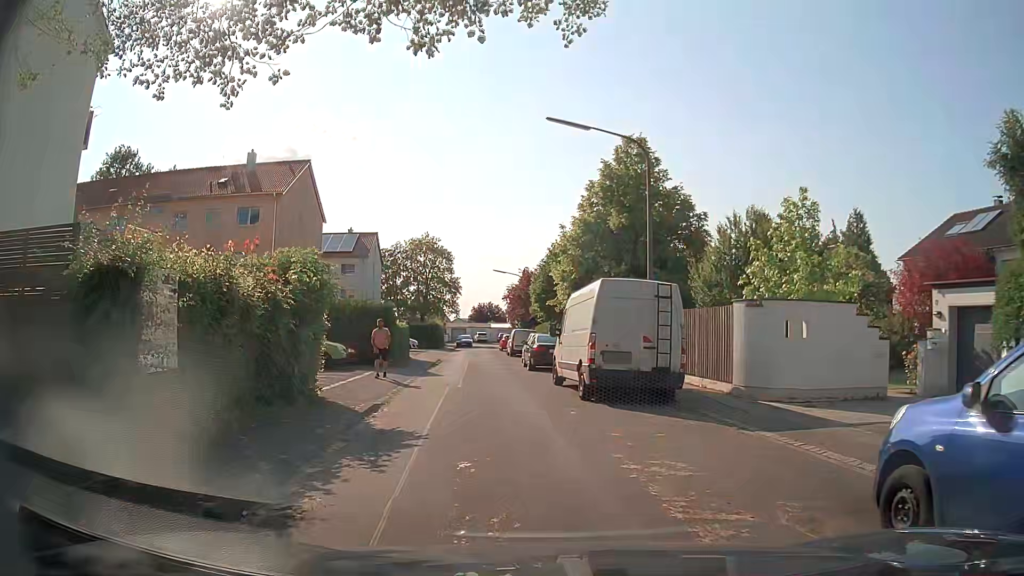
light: Day
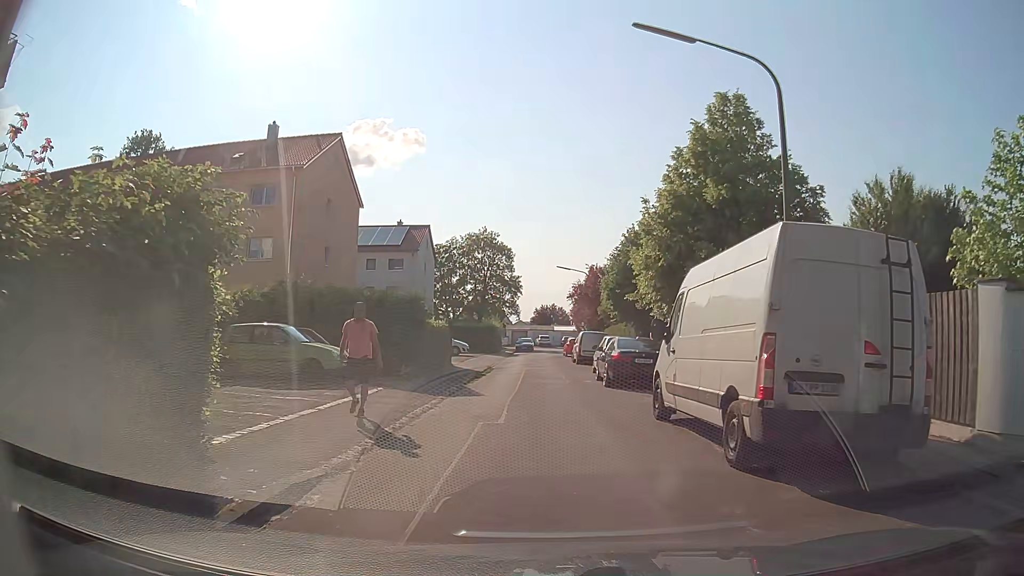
(-0.5, +7.3) m; -7°
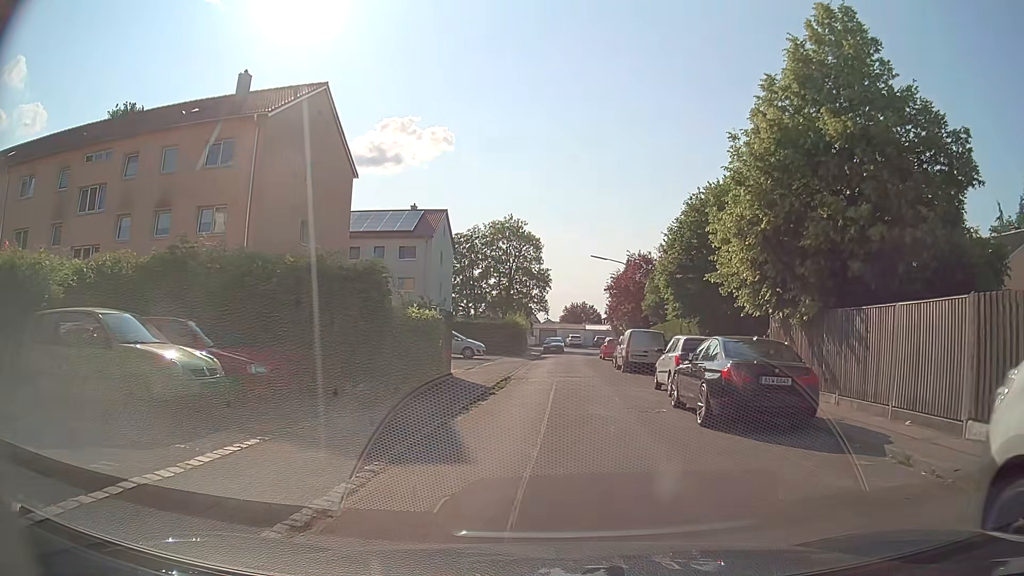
(-0.1, +8.7) m; -1°
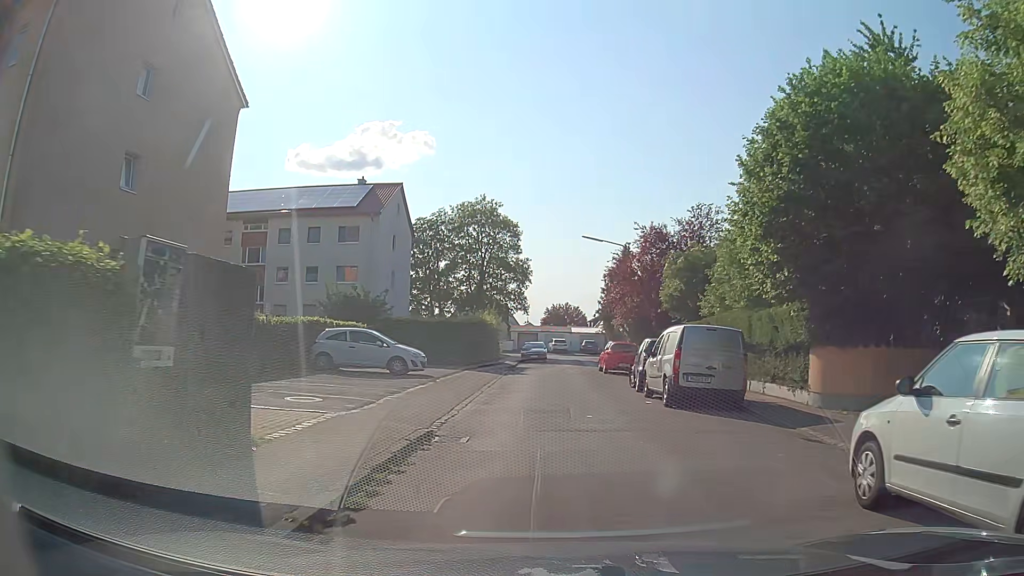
(0.0, +13.4) m; +2°
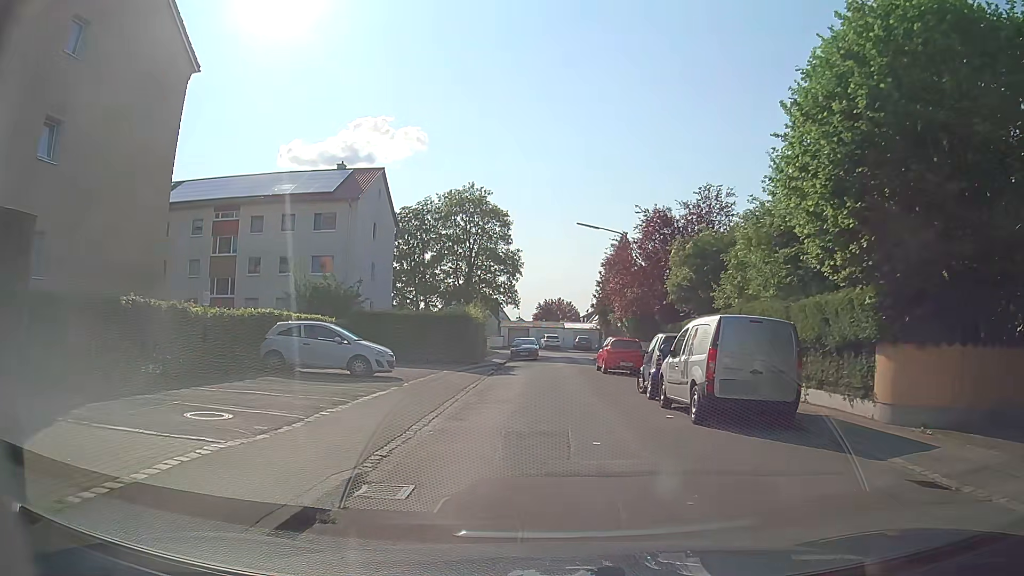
(0.0, +3.7) m; 0°
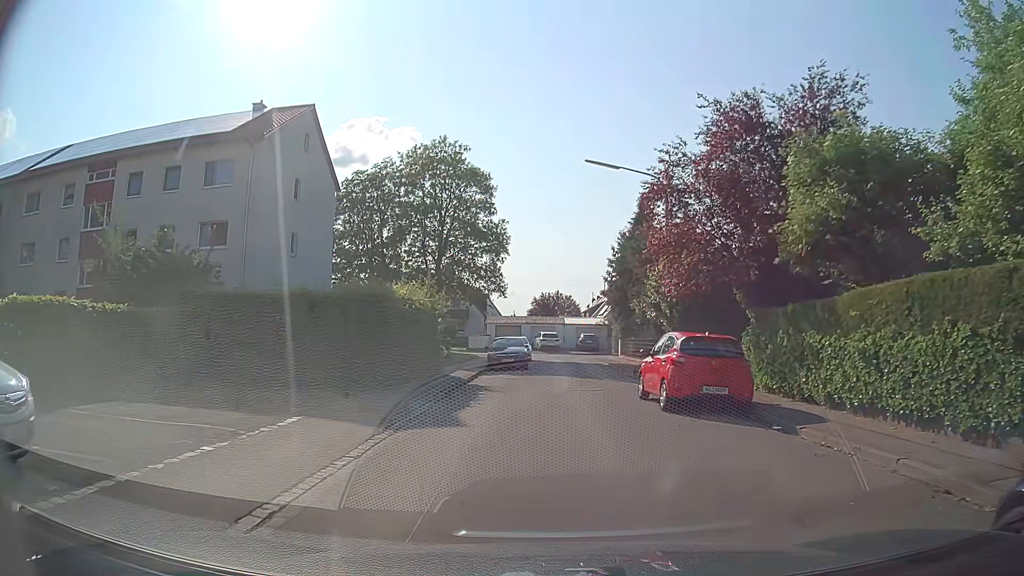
(+0.2, +14.9) m; 0°
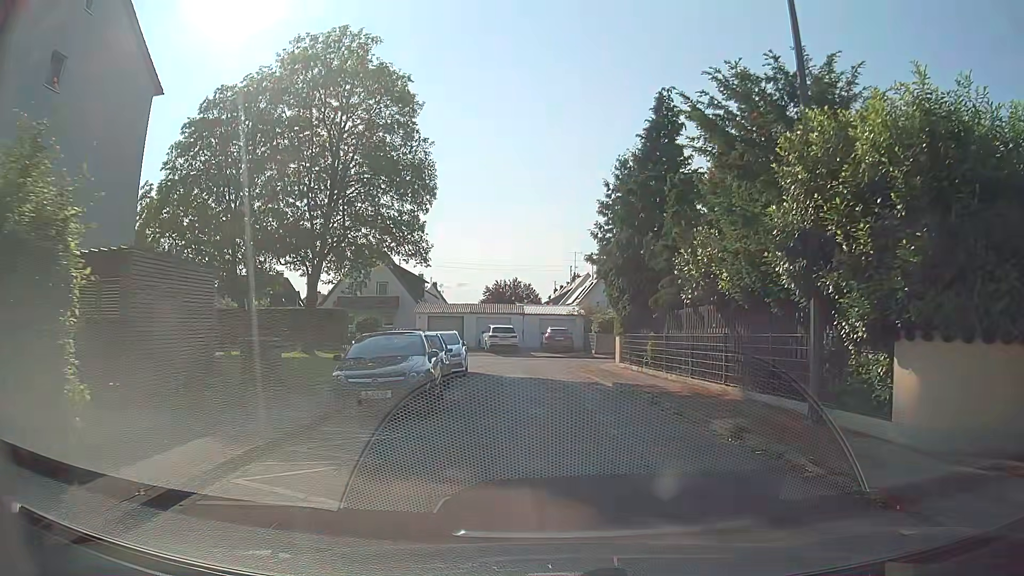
(+0.2, +17.8) m; +4°
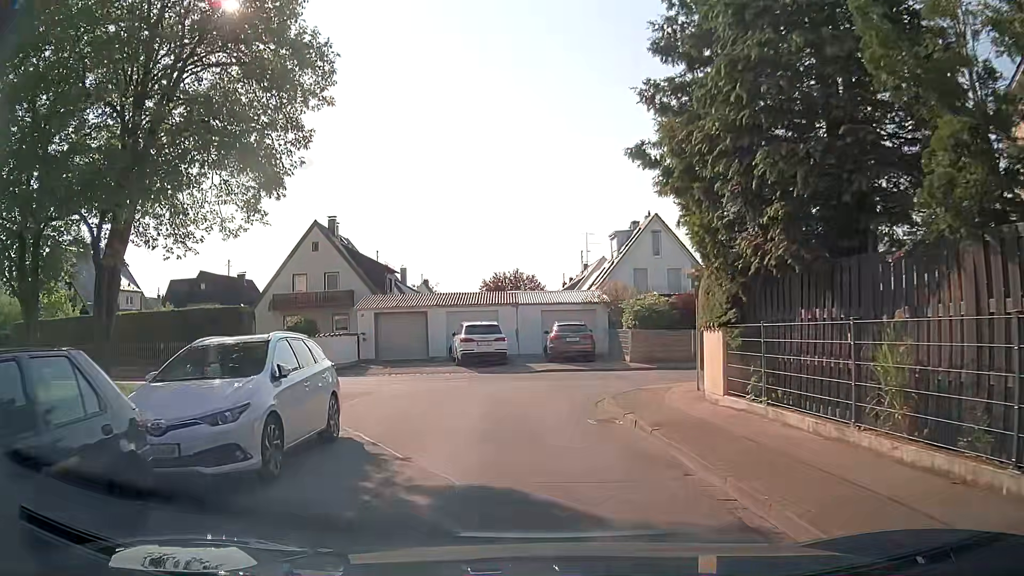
(+0.1, +15.3) m; +1°
